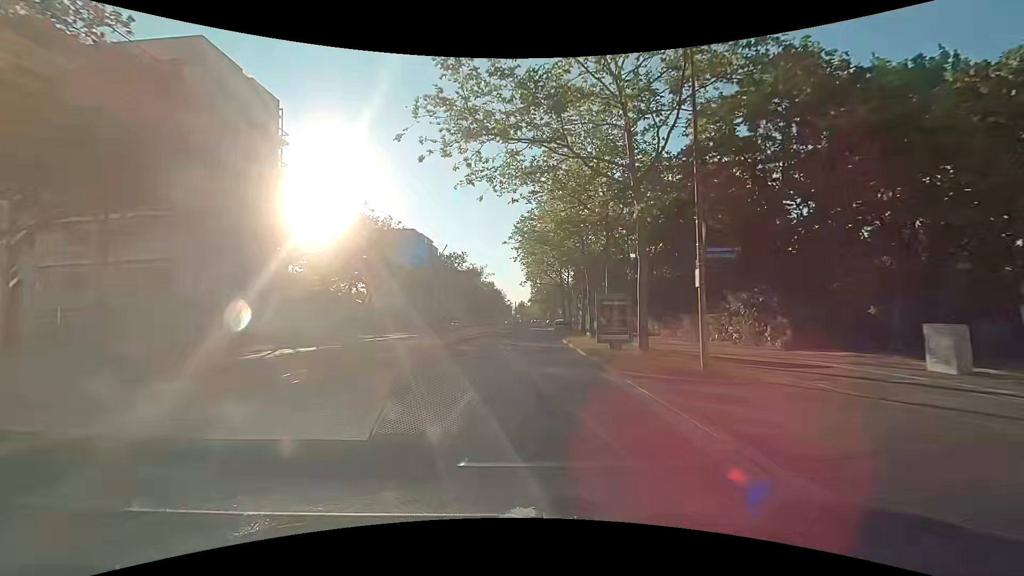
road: tertiary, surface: asphalt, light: Day
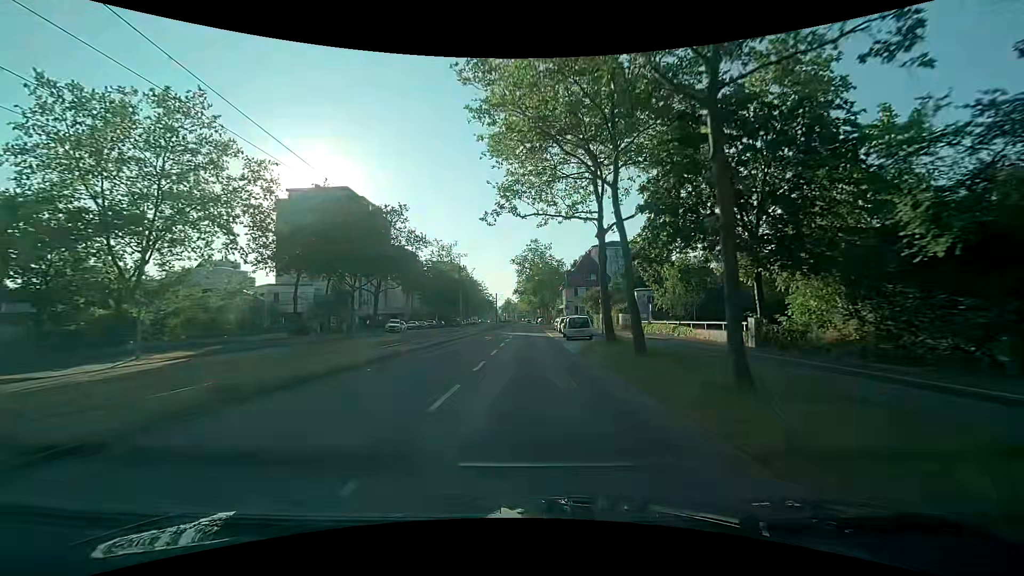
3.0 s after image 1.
(+0.6, +41.2) m; +1°
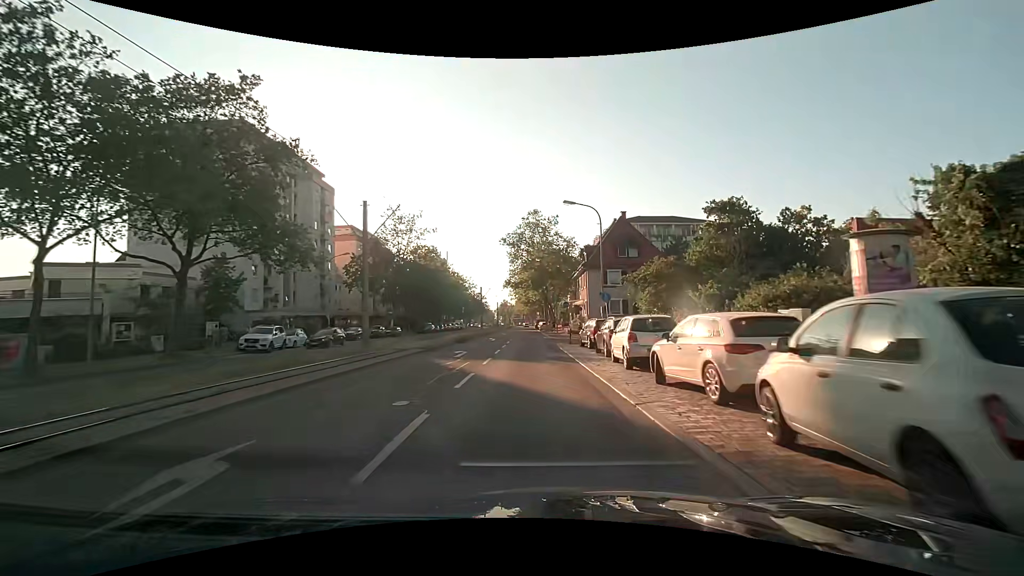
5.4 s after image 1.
(+0.3, +33.0) m; +1°
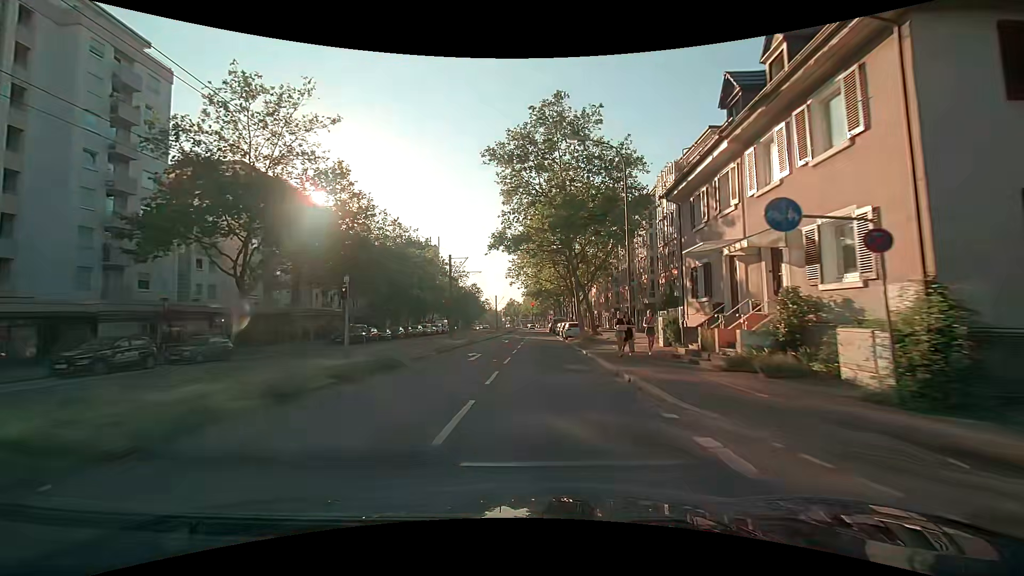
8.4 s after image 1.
(-0.2, +41.0) m; -1°
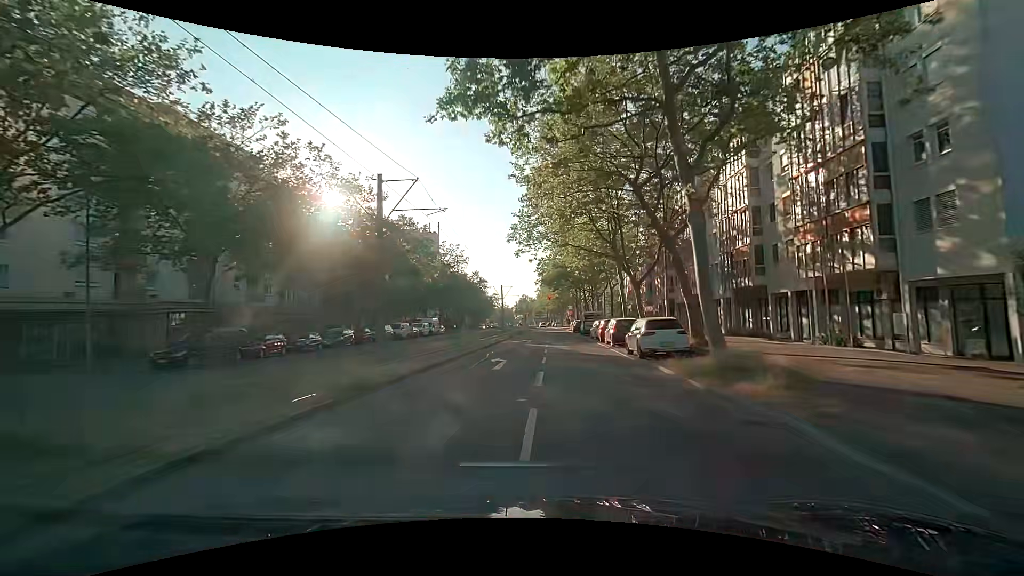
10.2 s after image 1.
(-0.4, +24.0) m; -2°
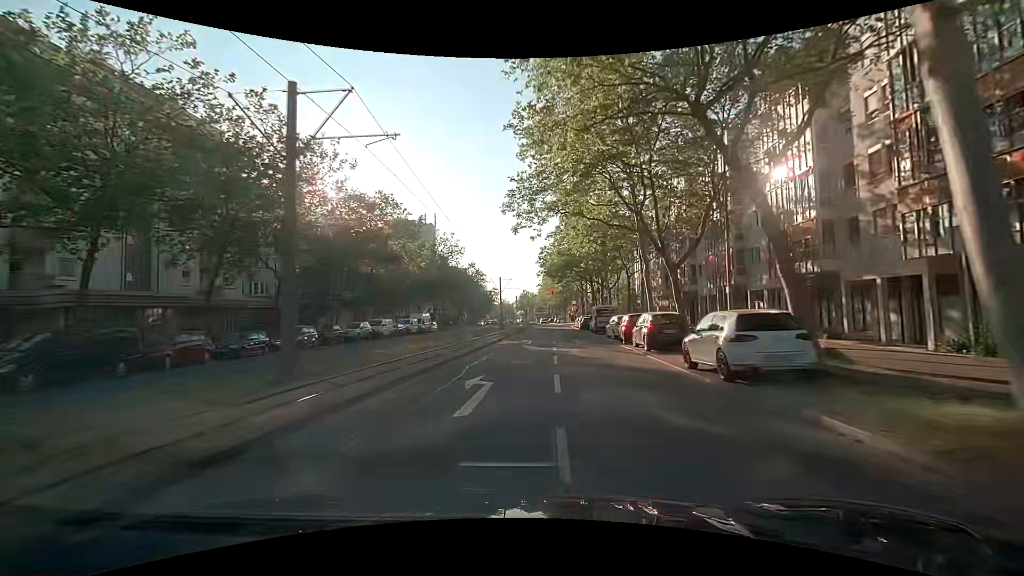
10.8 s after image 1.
(0.0, +7.7) m; 0°
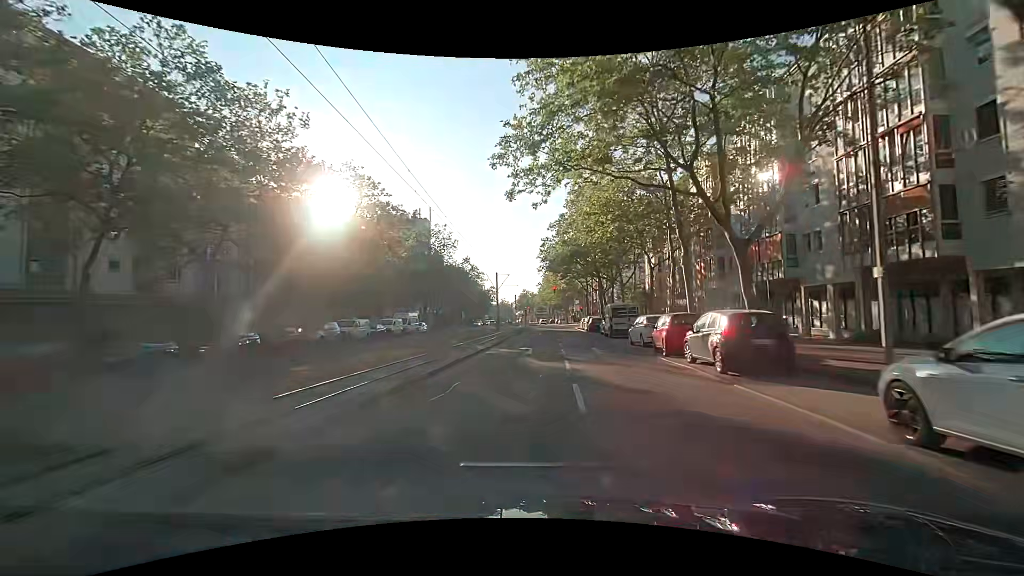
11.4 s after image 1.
(0.0, +7.5) m; 0°
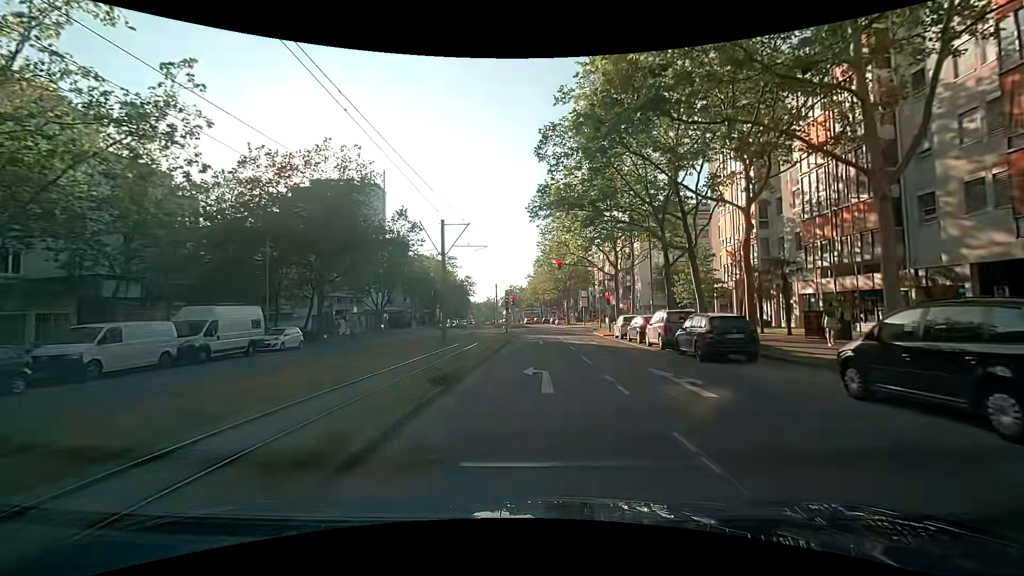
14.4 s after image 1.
(+0.2, +33.4) m; +1°
